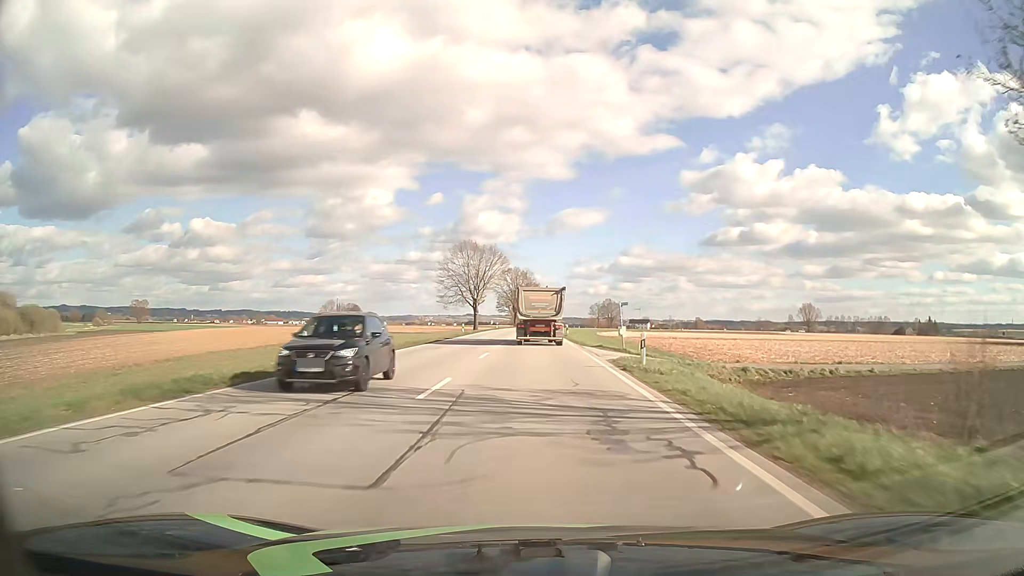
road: primary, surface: asphalt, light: Day
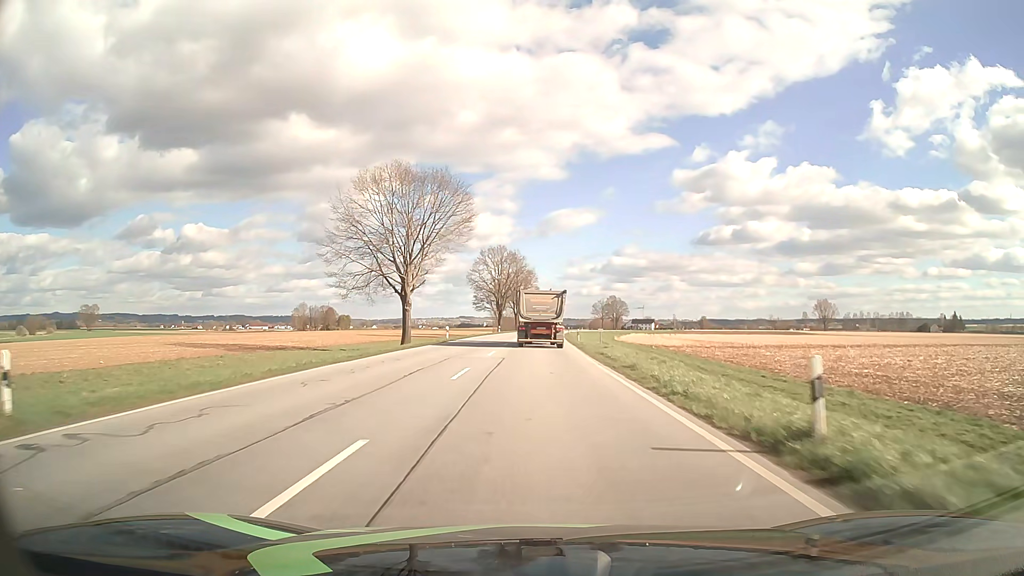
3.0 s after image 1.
(+0.2, +57.2) m; +1°
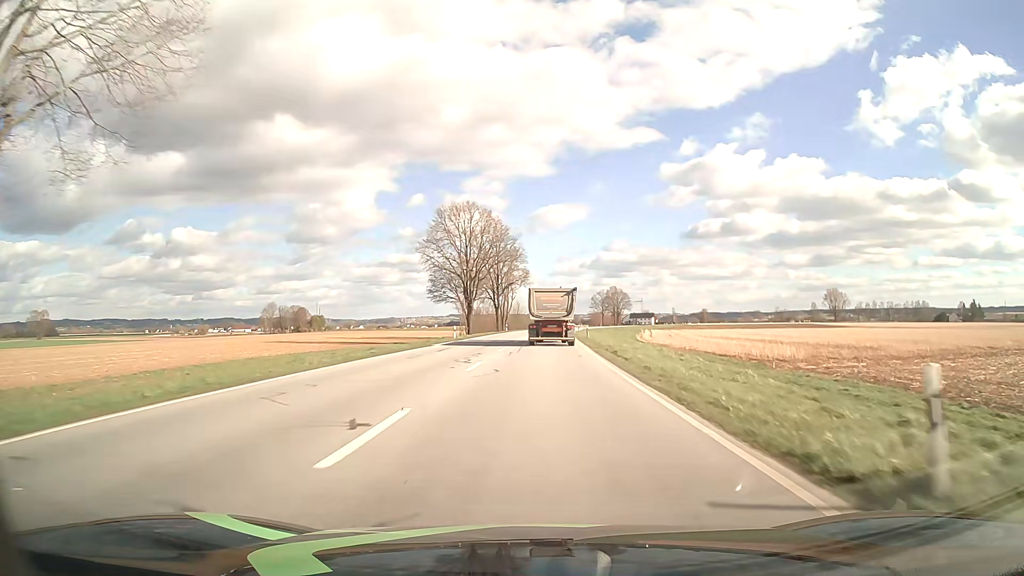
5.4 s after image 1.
(+0.2, +46.3) m; +1°
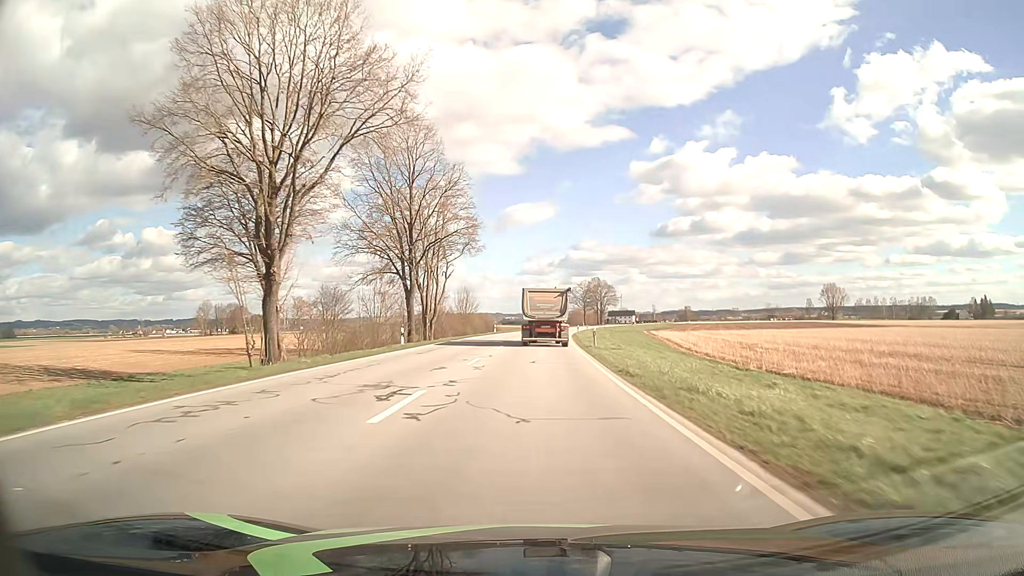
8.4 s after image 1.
(+1.3, +58.3) m; +3°
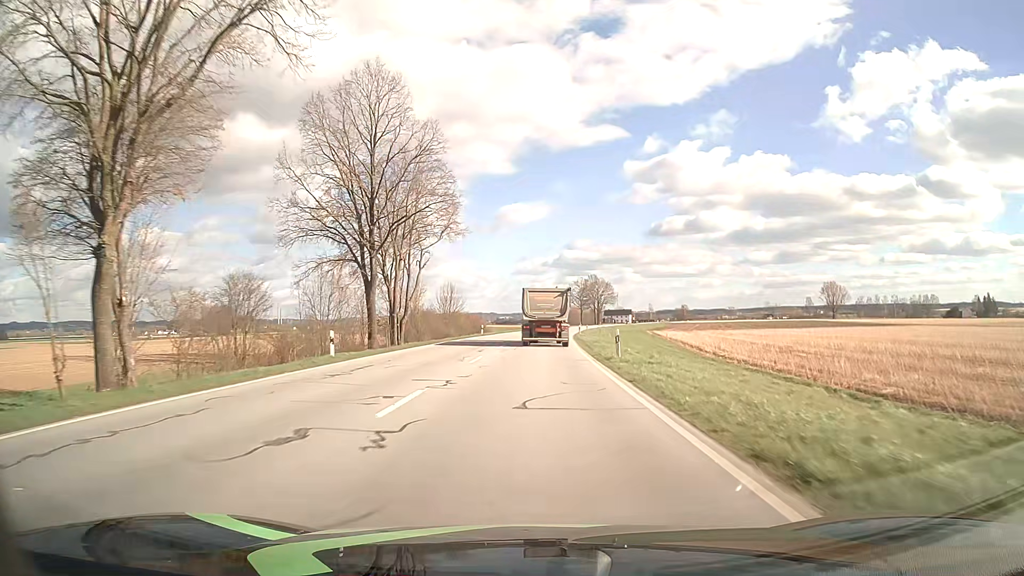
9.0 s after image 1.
(0.0, +11.7) m; 0°
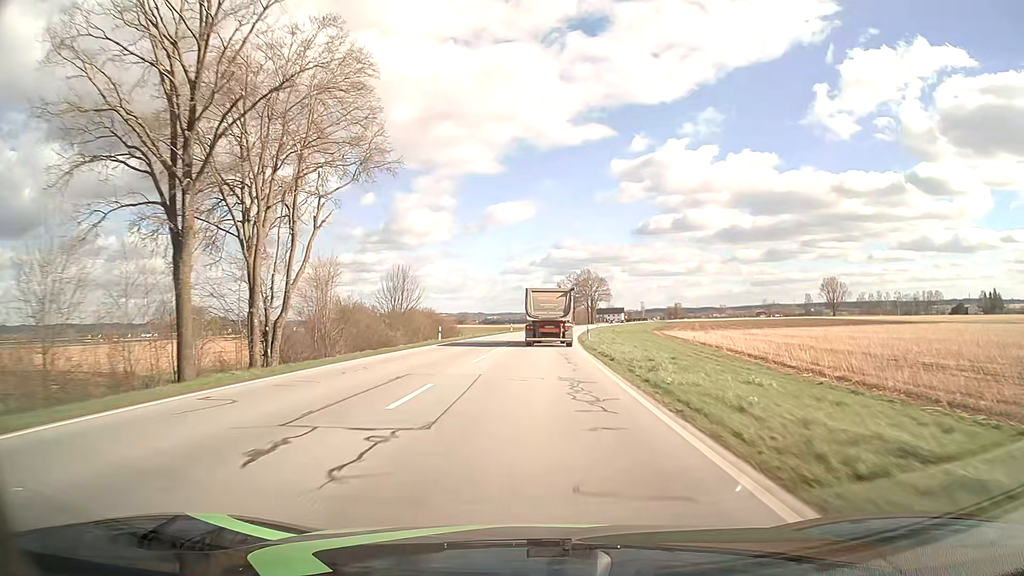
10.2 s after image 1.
(+0.2, +23.5) m; +1°
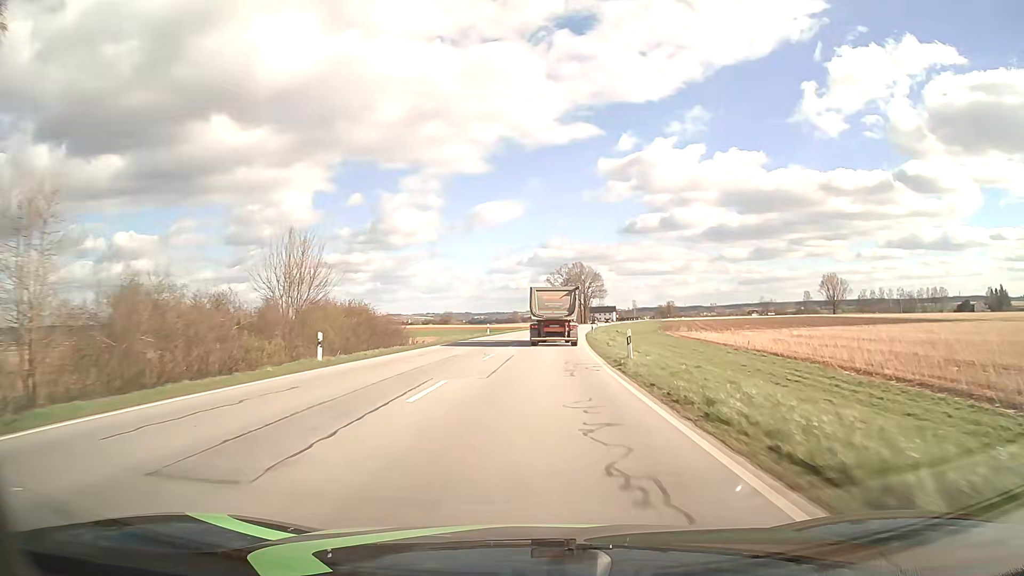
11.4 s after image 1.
(+0.2, +23.5) m; +1°
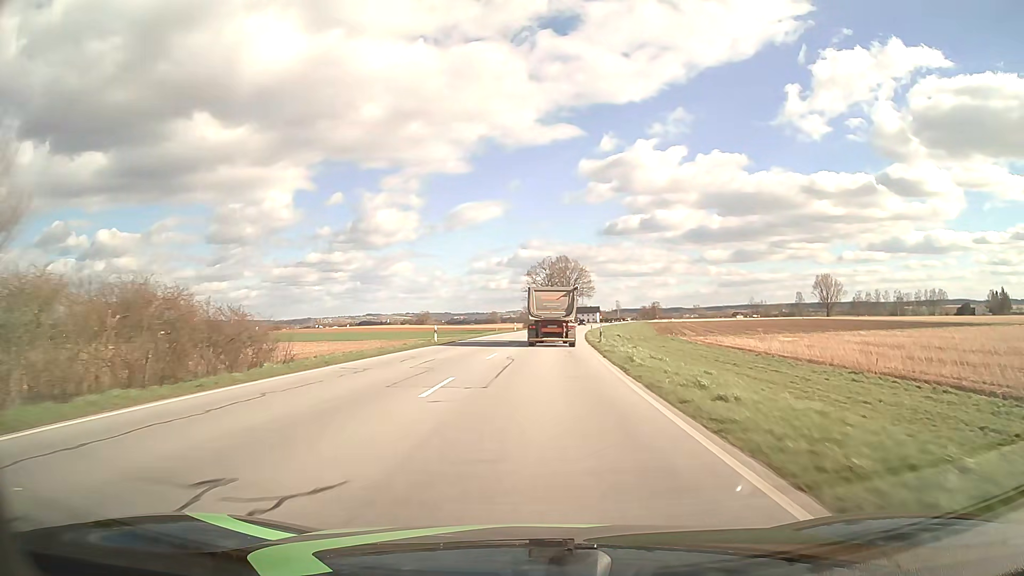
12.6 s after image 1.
(+0.3, +23.6) m; +2°
(0, +10) (0, +20) (+1, +30) (+1, +40) (+2, +50) (+2, +60) (+3, +70) (+4, +80) (+5, +90) (+6, +100) m
